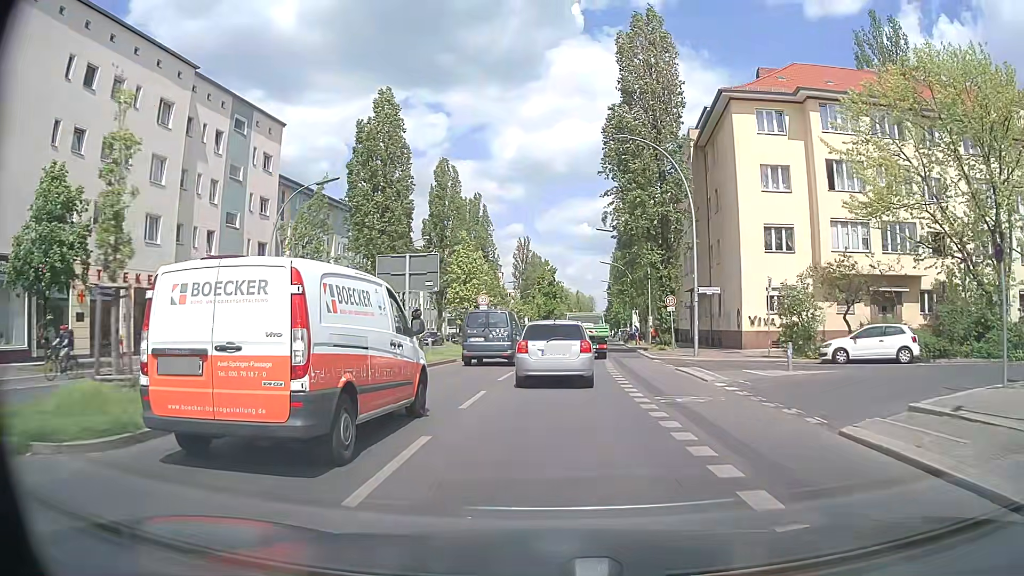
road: secondary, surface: asphalt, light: Day
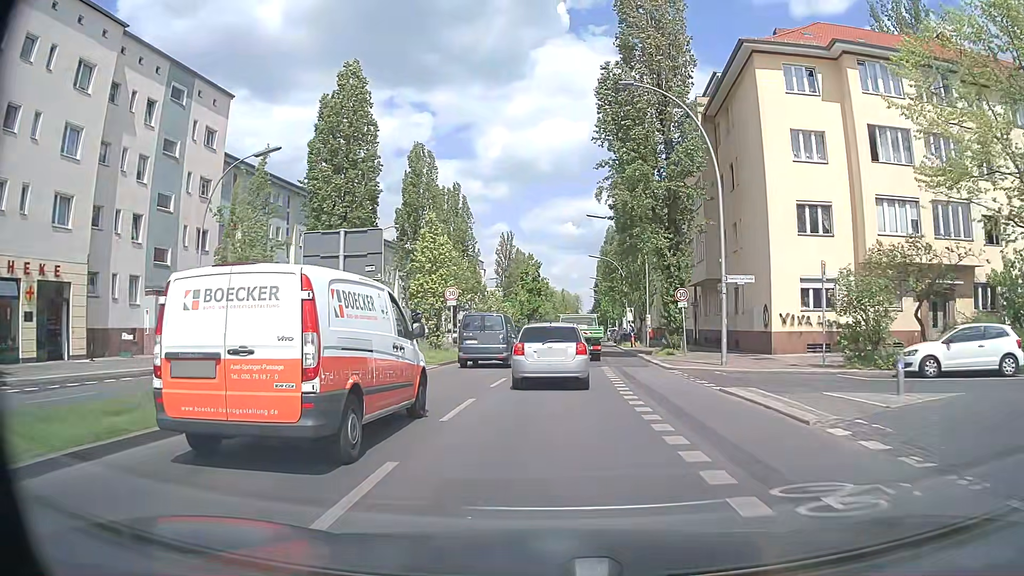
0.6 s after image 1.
(+0.1, +7.2) m; +1°
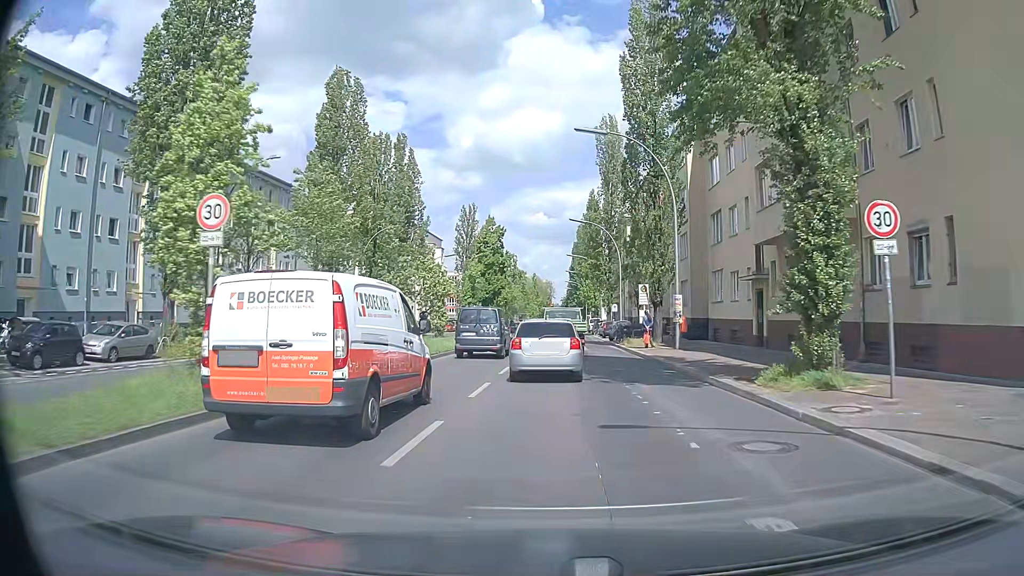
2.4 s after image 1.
(+0.6, +21.3) m; +2°
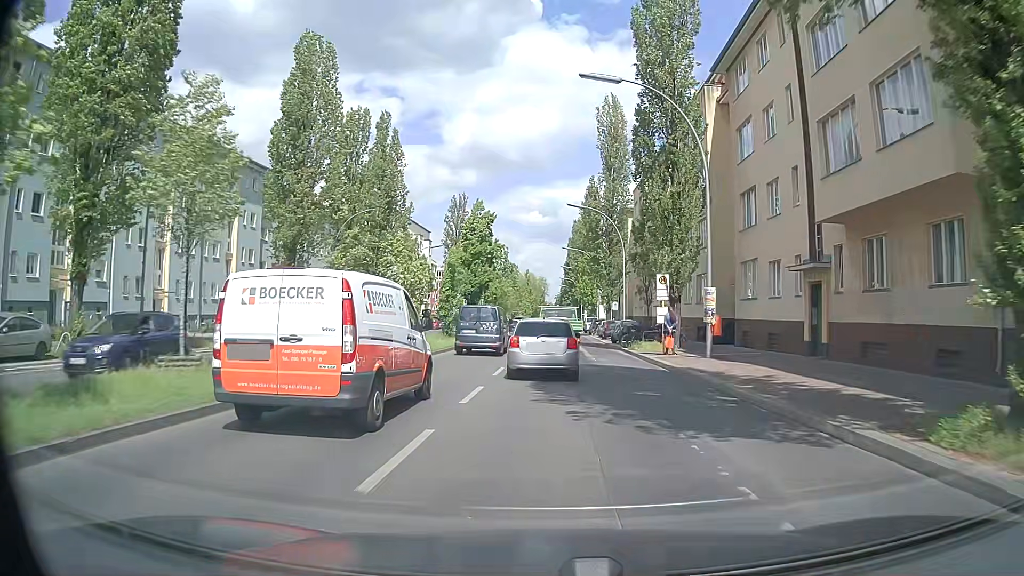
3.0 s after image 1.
(0.0, +7.1) m; +1°
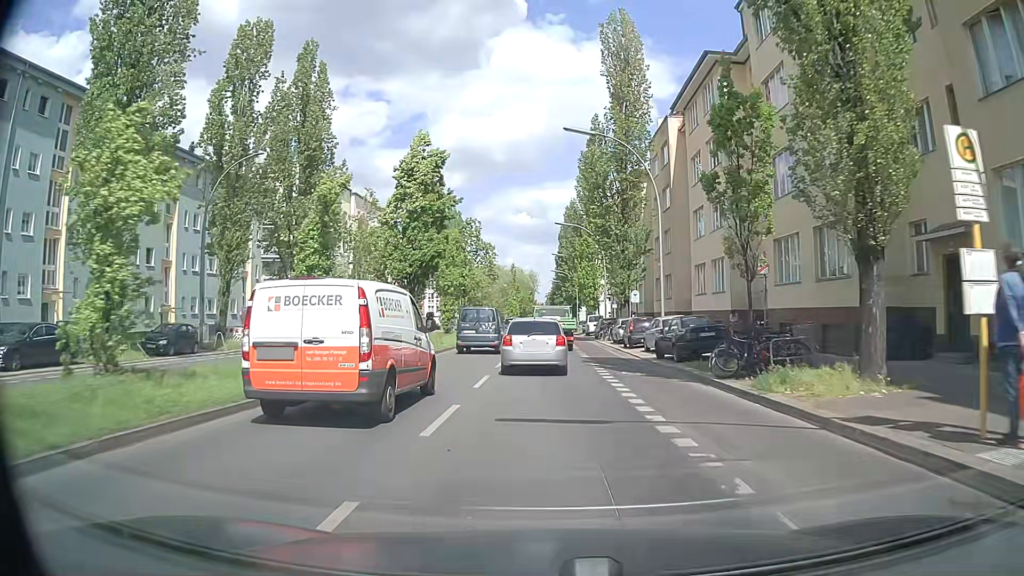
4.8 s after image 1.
(+0.3, +21.1) m; +1°
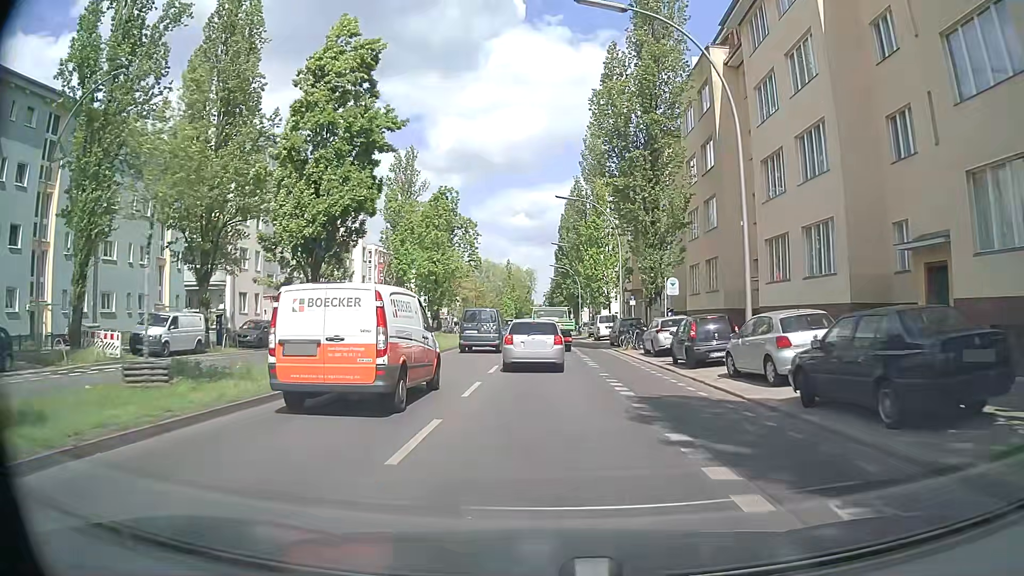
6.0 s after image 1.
(-0.1, +13.8) m; -1°
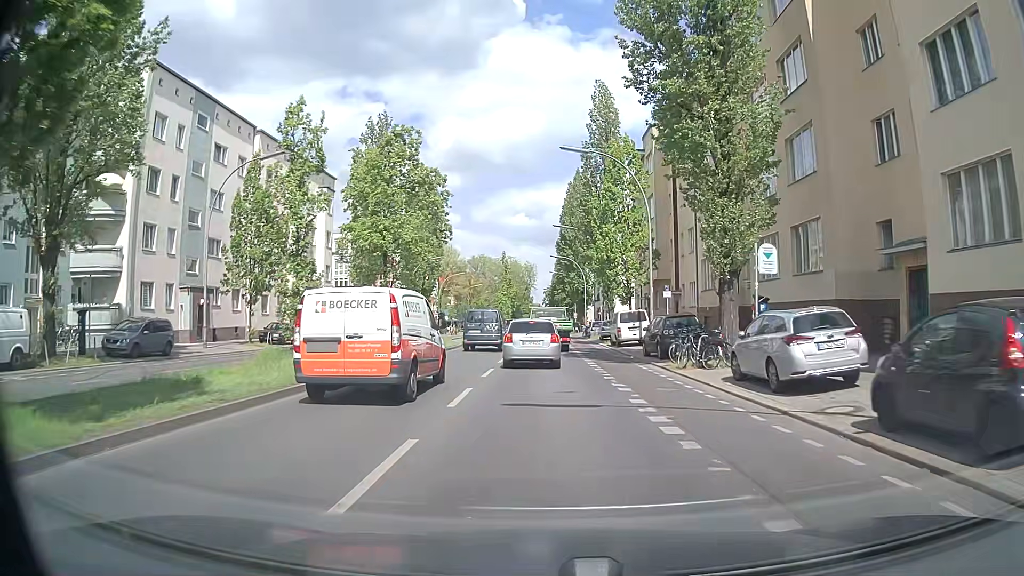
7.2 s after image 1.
(0.0, +13.7) m; 0°
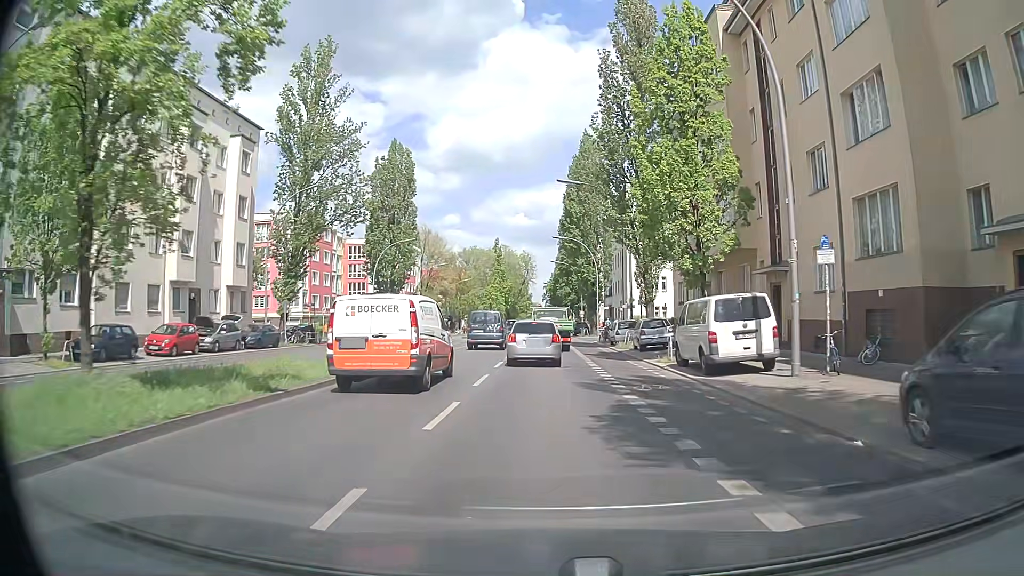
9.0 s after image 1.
(0.0, +20.2) m; 0°
(0, +10) (0, +20) (0, +30) (0, +40) (0, +50) (0, +60) (0, +70) (0, +80) (0, +90) (0, +100) m
